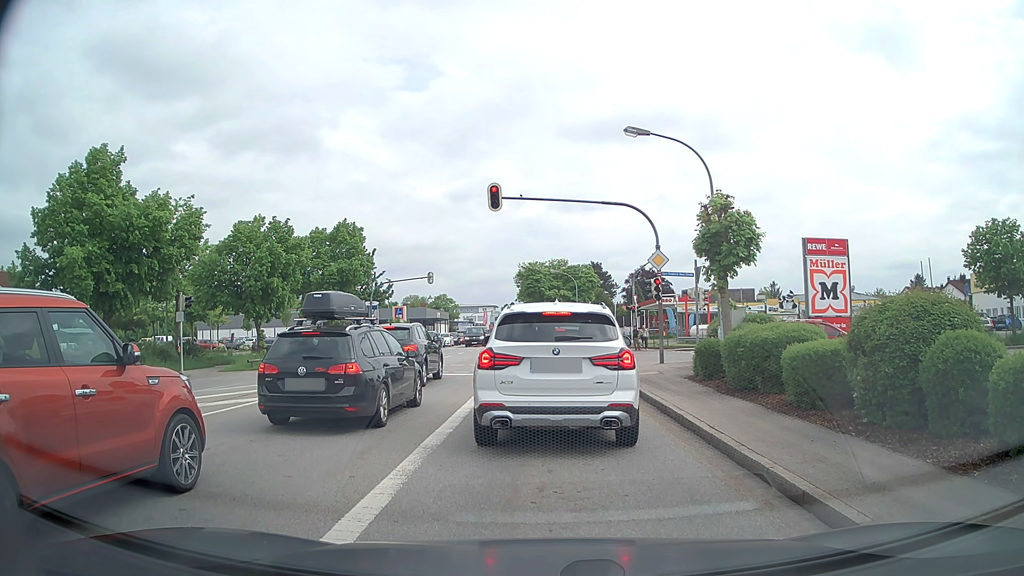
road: secondary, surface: asphalt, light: Day
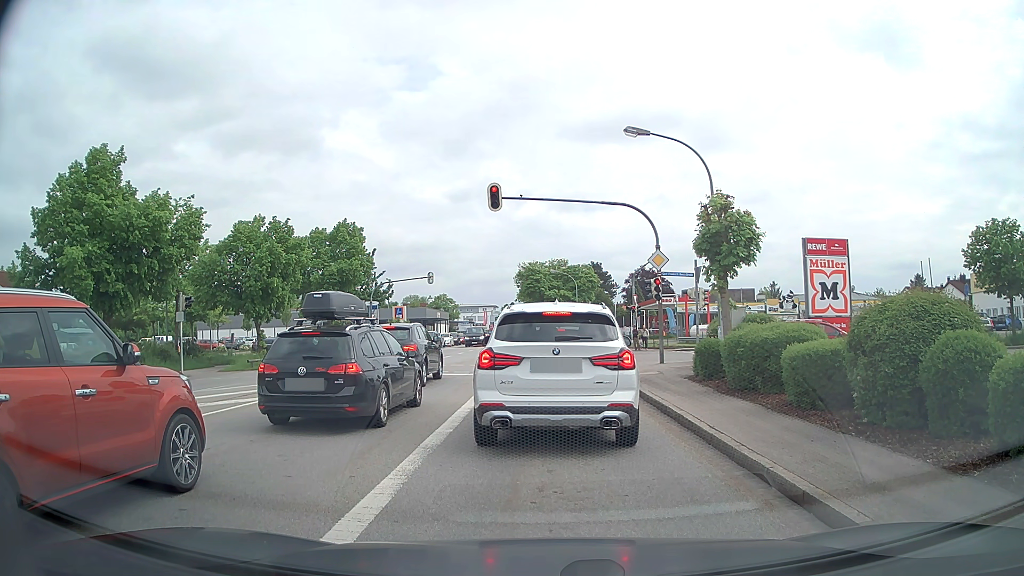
(0.0, 0.0) m; 0°
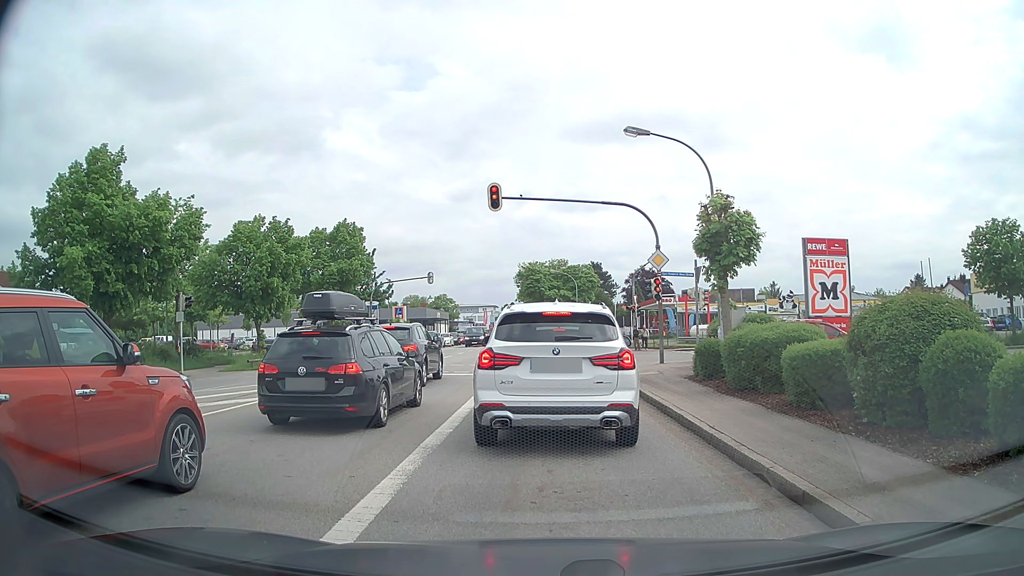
(0.0, 0.0) m; 0°
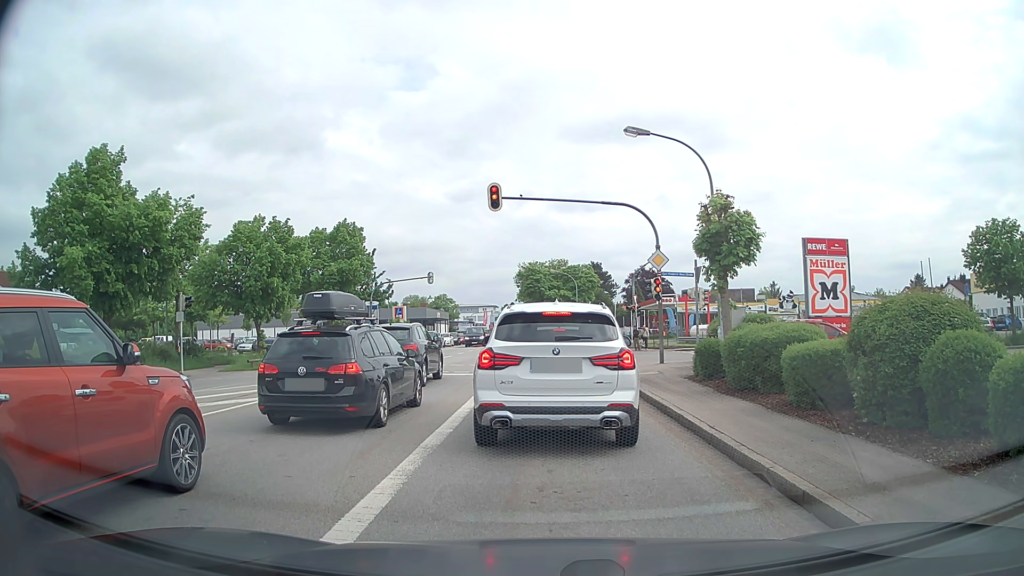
(0.0, 0.0) m; 0°
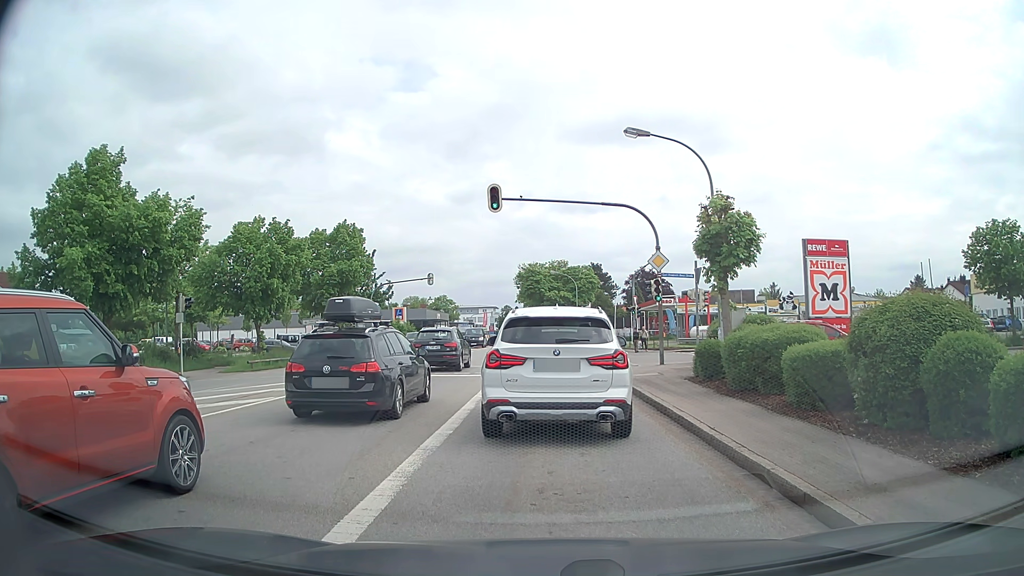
(0.0, 0.0) m; 0°
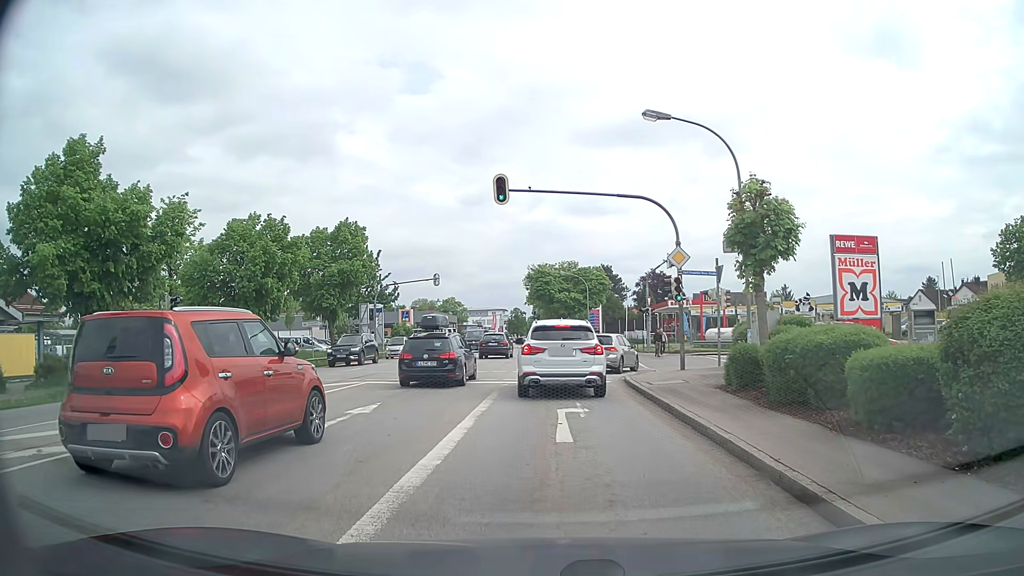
(0.0, +2.1) m; -3°
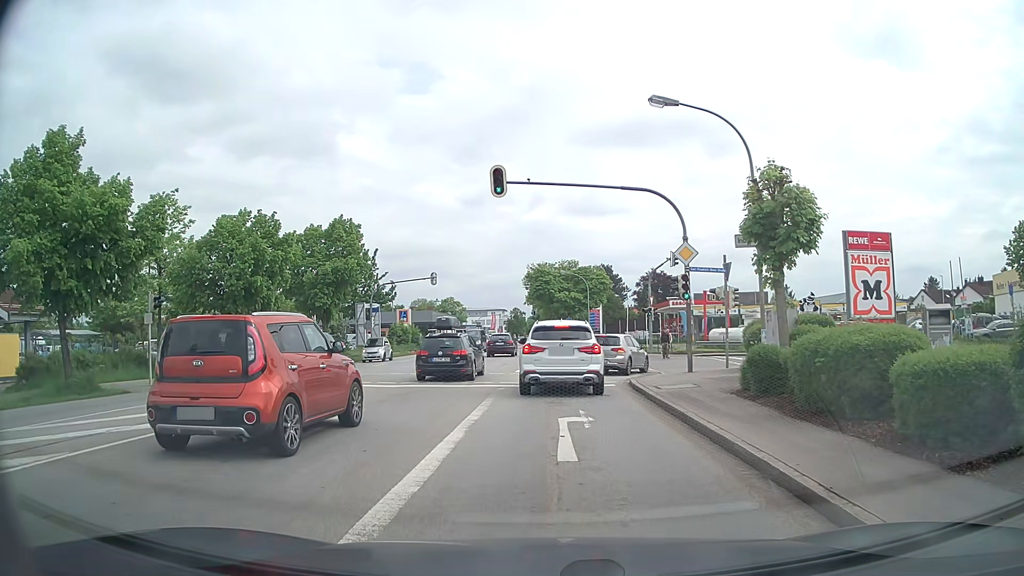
(0.0, +1.3) m; 0°
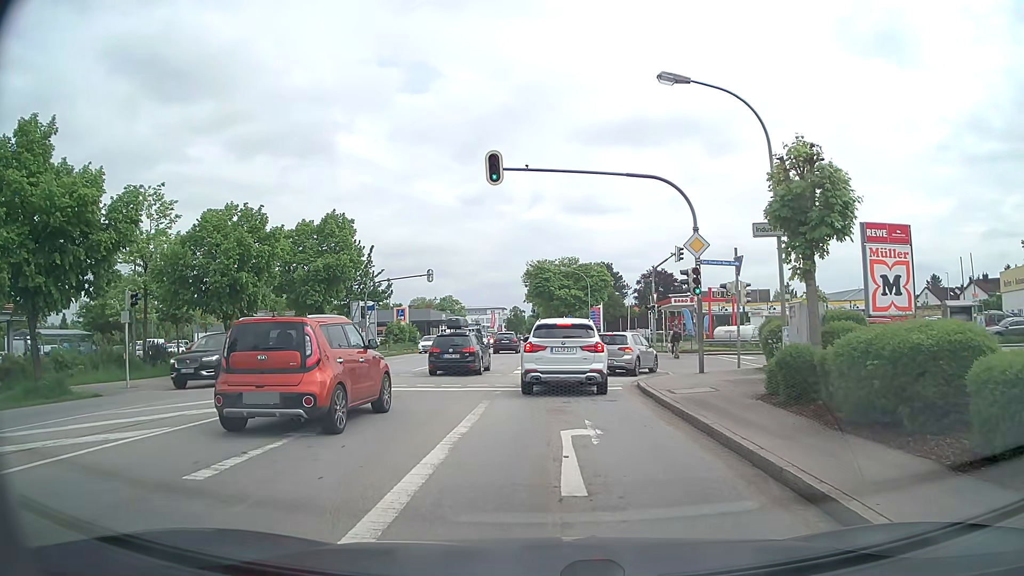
(0.0, +1.7) m; 0°
